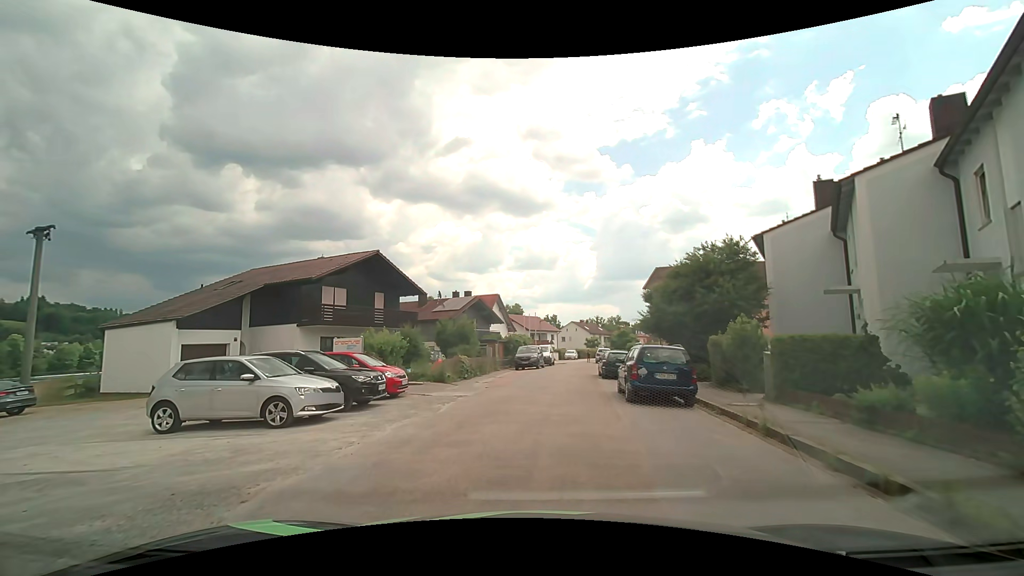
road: residential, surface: asphalt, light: Day
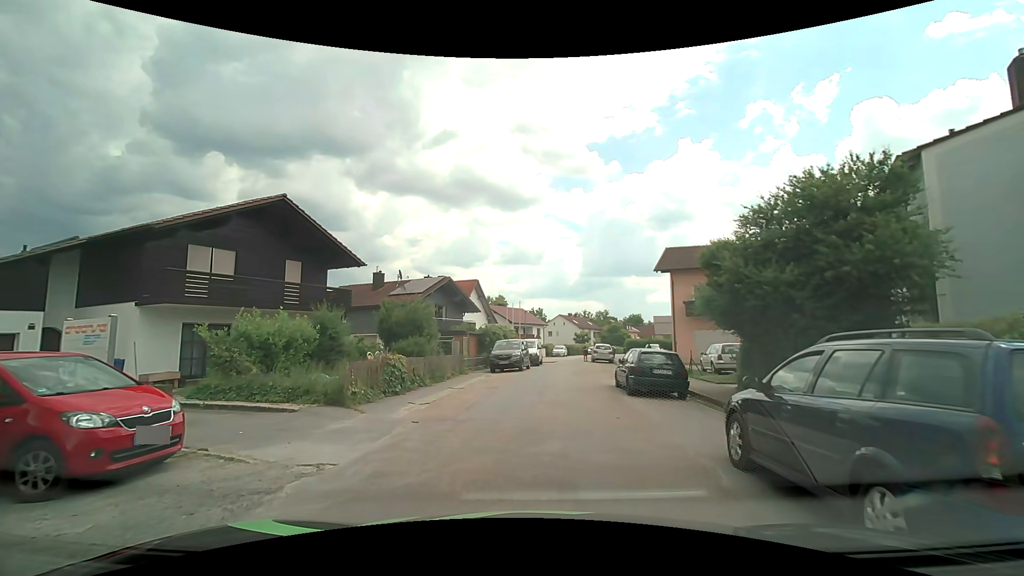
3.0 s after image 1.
(+0.2, +9.8) m; +2°
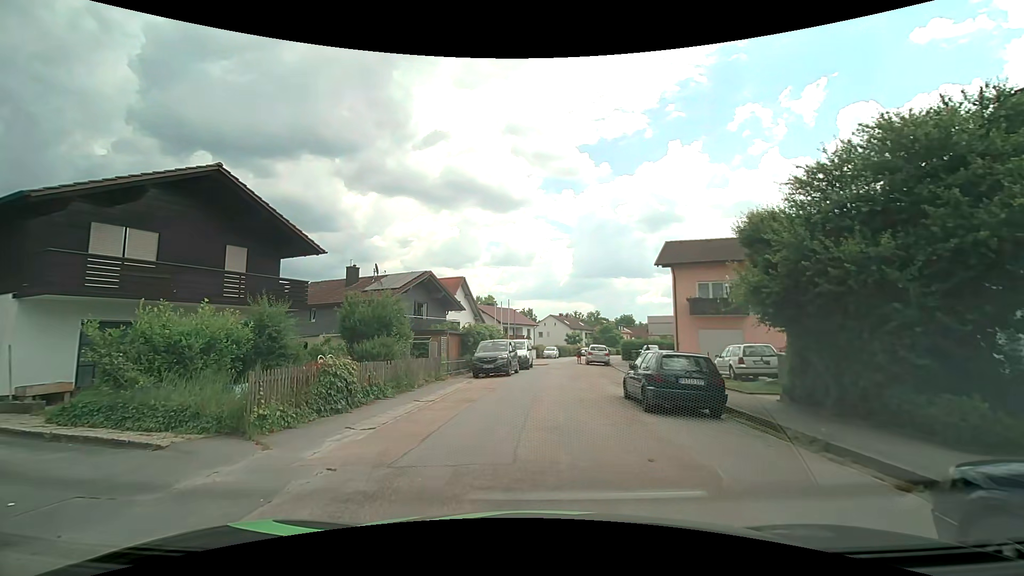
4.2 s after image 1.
(+0.1, +3.5) m; +1°
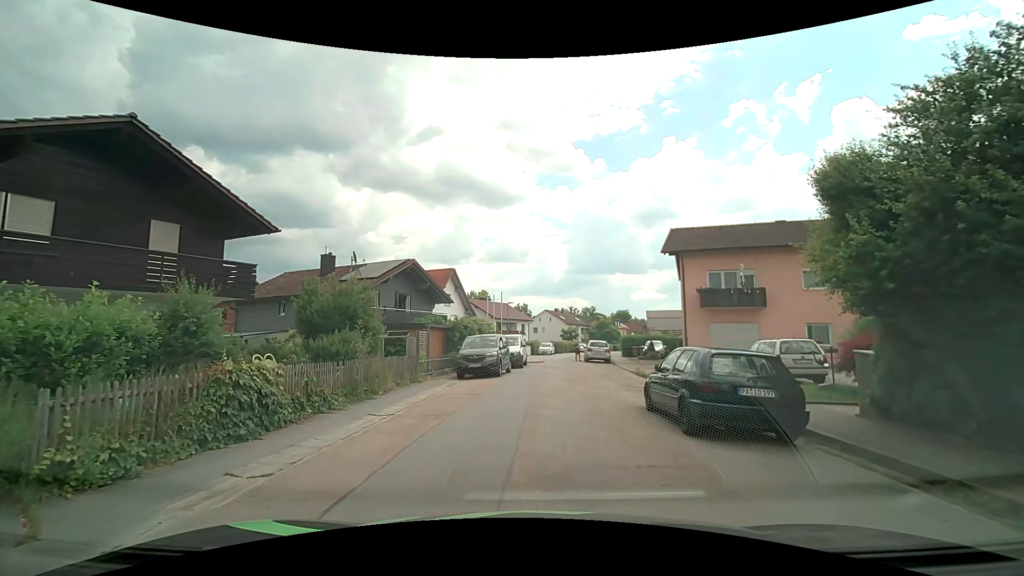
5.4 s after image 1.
(0.0, +3.3) m; +2°
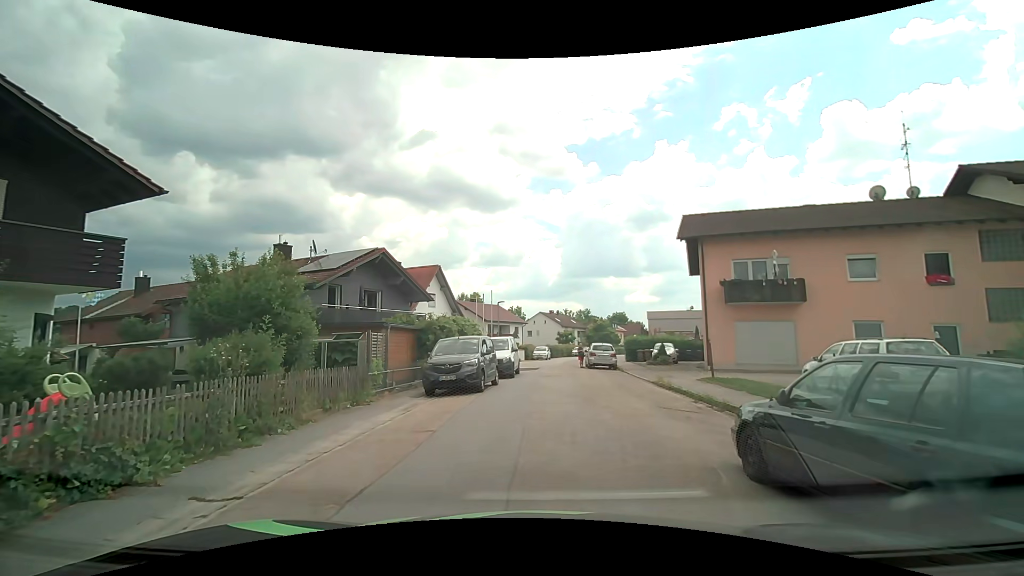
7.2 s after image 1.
(-0.1, +5.1) m; 0°
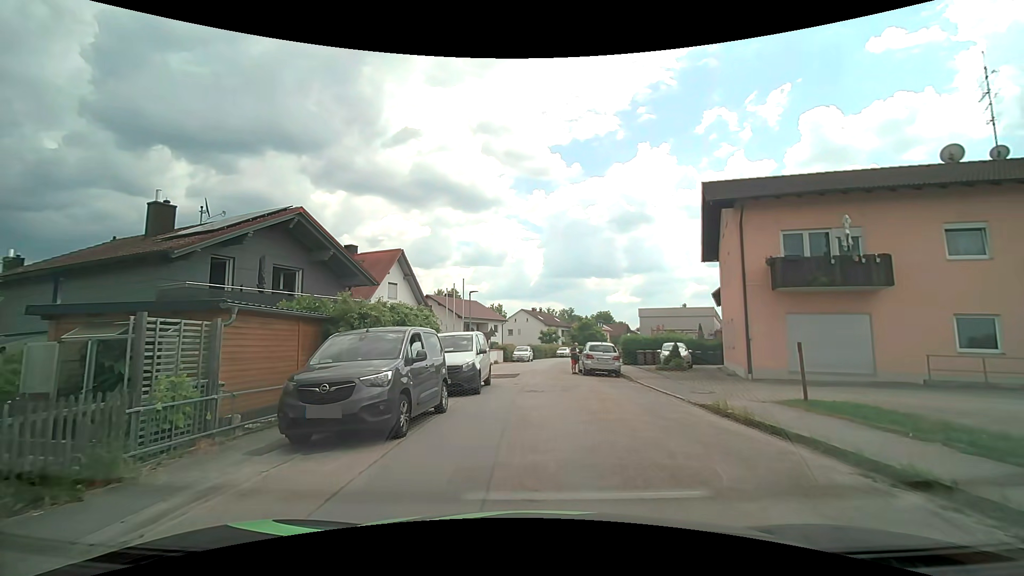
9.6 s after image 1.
(+0.1, +7.5) m; +2°
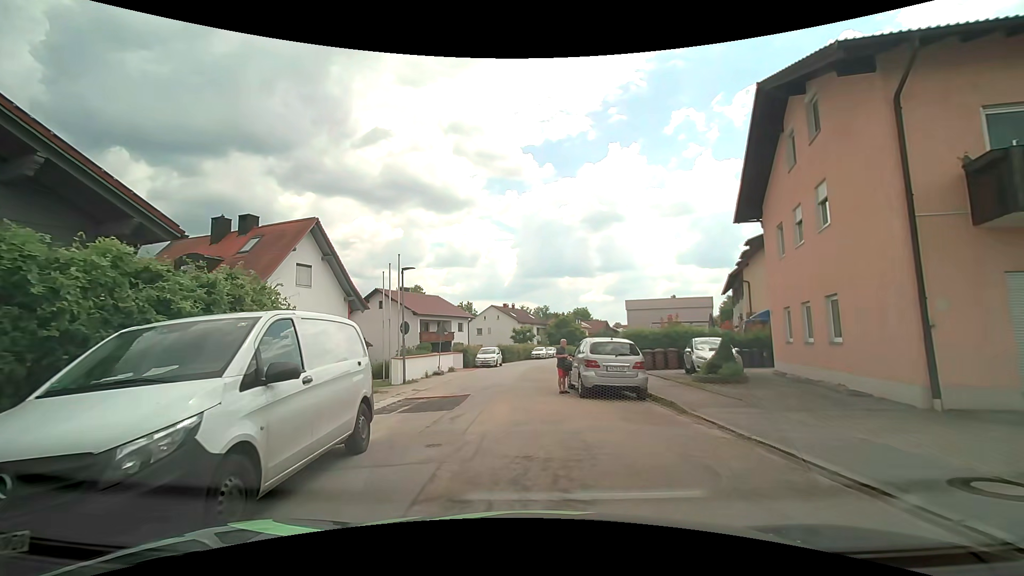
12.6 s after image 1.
(+0.4, +10.7) m; +3°
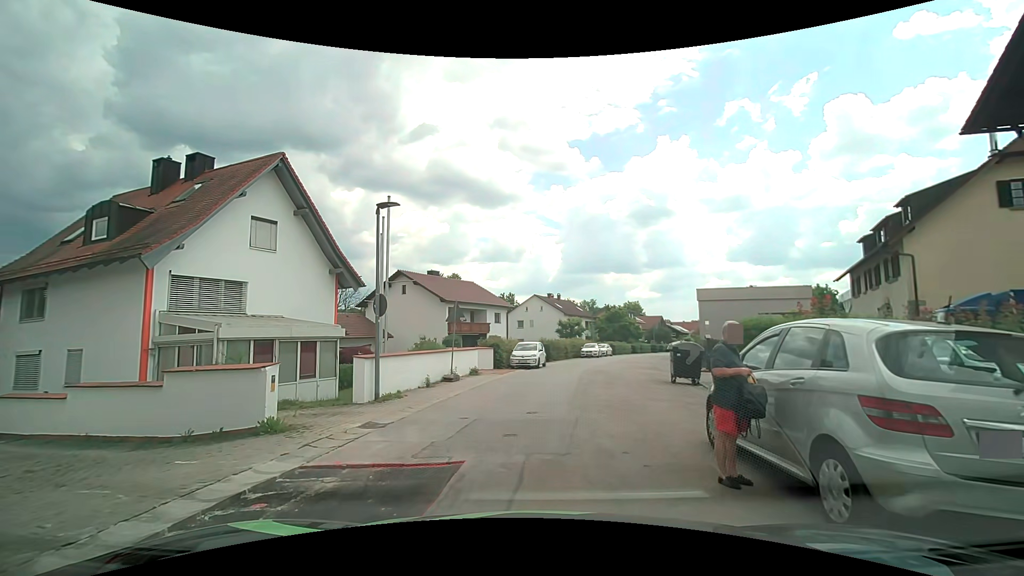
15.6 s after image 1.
(-0.5, +9.5) m; -7°
(+1, +10) (+3, +20) (+5, +29) (+8, +39) (+11, +48) (+15, +58) (+19, +67) (+23, +76) (+27, +85) (+31, +94) m
